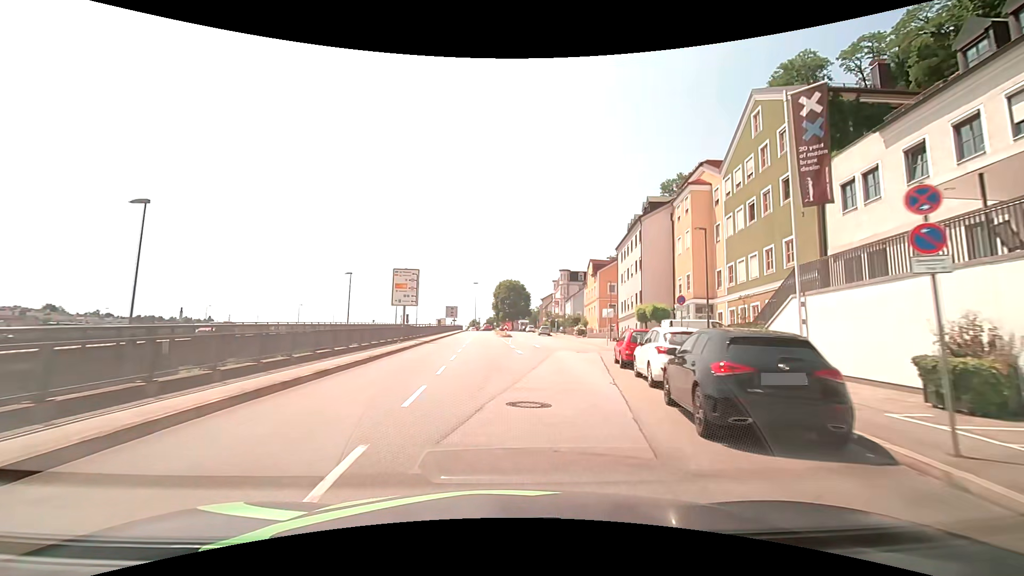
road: primary_link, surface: asphalt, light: Day
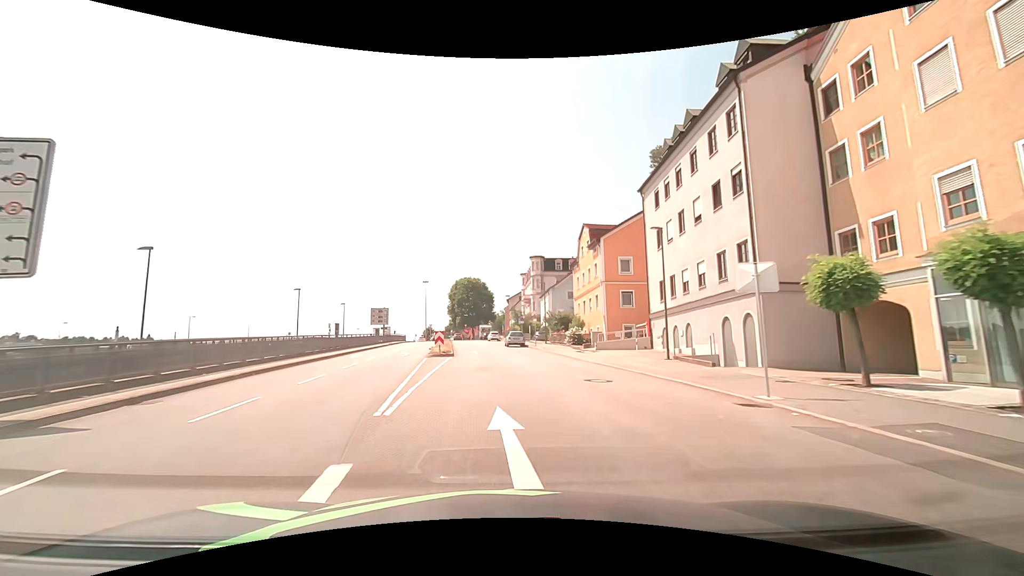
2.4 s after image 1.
(+1.4, +29.6) m; +4°
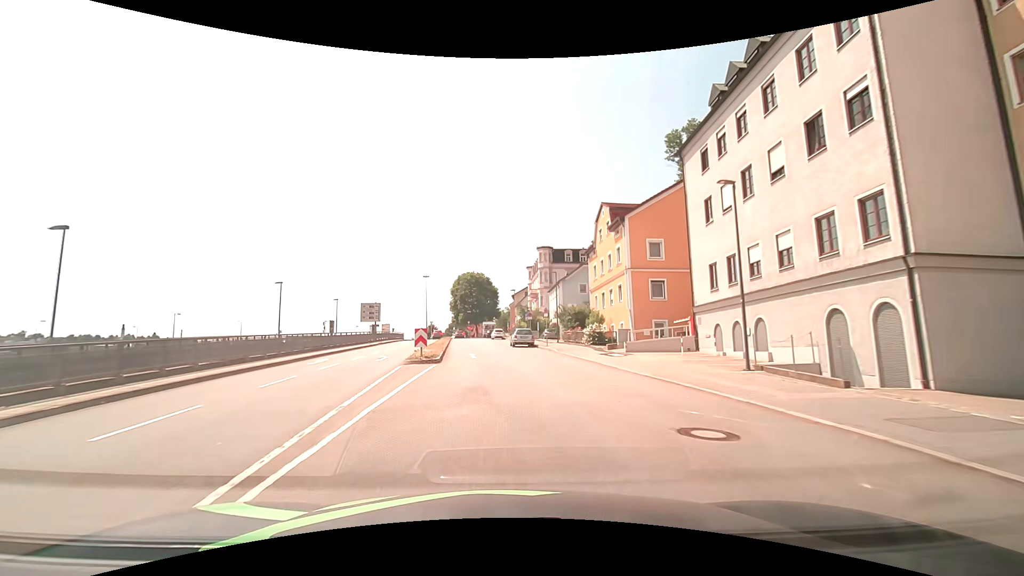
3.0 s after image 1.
(0.0, +7.4) m; 0°
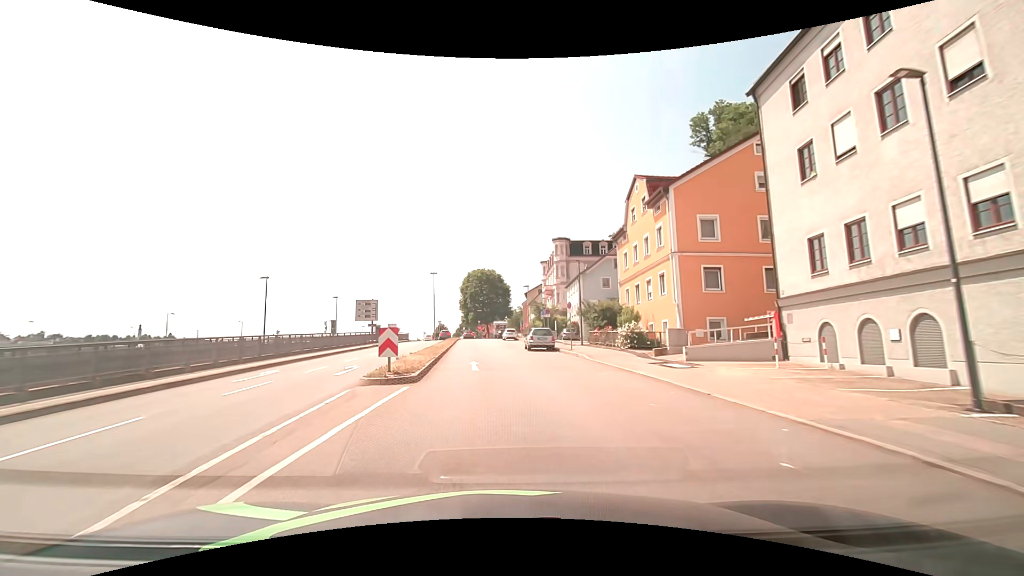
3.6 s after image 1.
(-0.1, +7.4) m; -1°
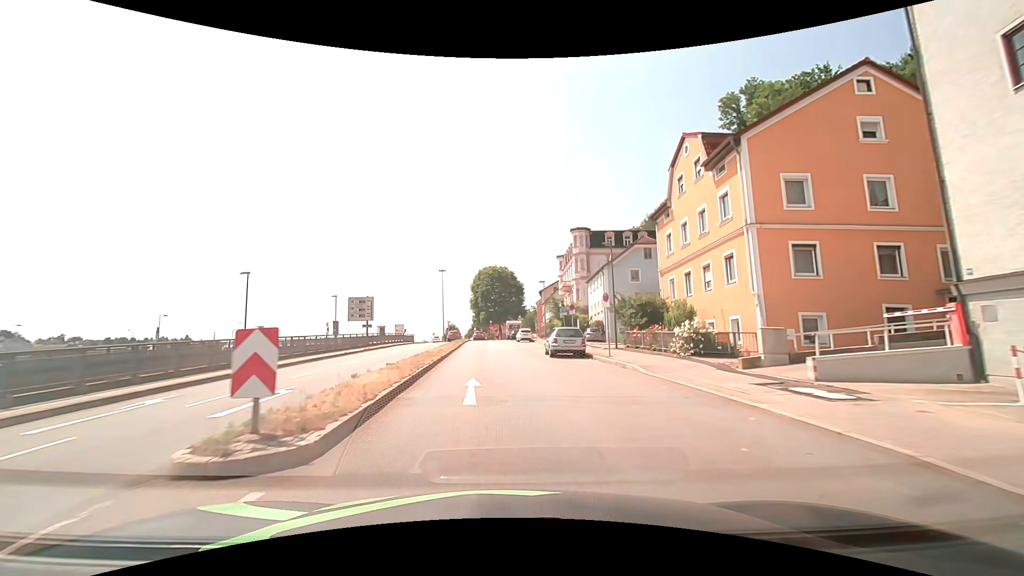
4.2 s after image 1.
(-0.1, +7.4) m; -1°
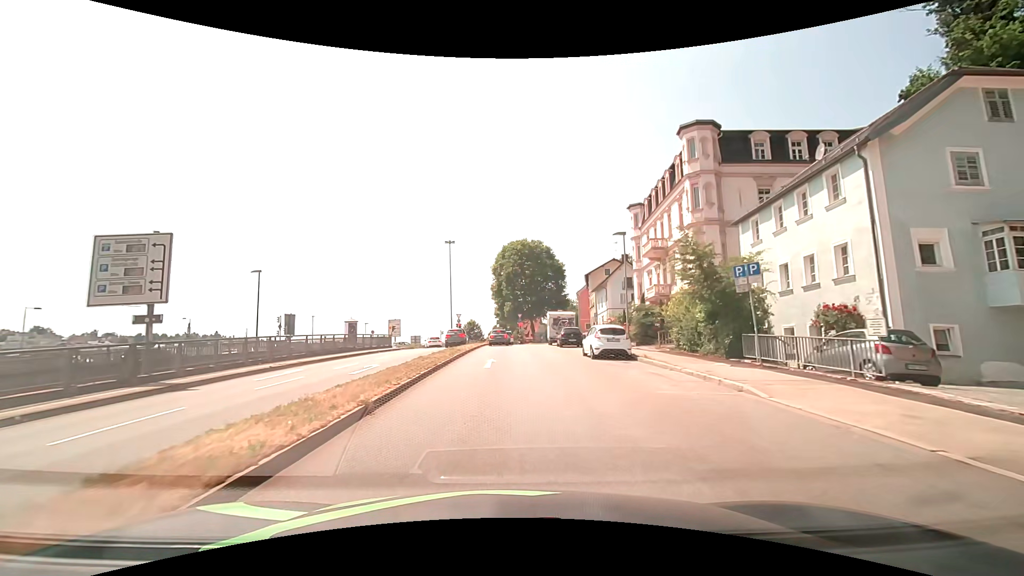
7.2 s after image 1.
(-1.4, +33.3) m; -4°
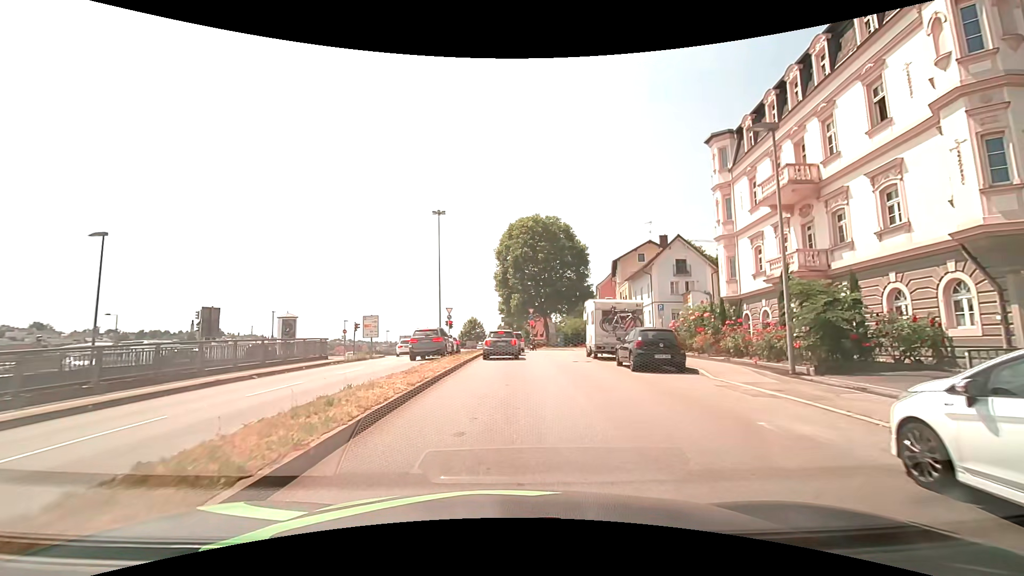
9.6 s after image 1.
(-0.3, +18.8) m; -1°
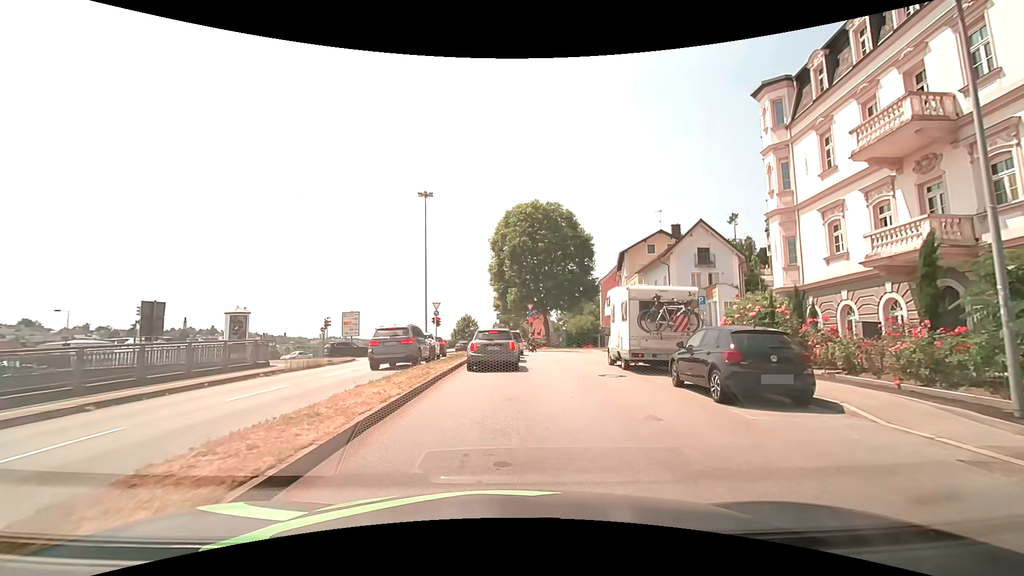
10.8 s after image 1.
(0.0, +6.8) m; +1°
